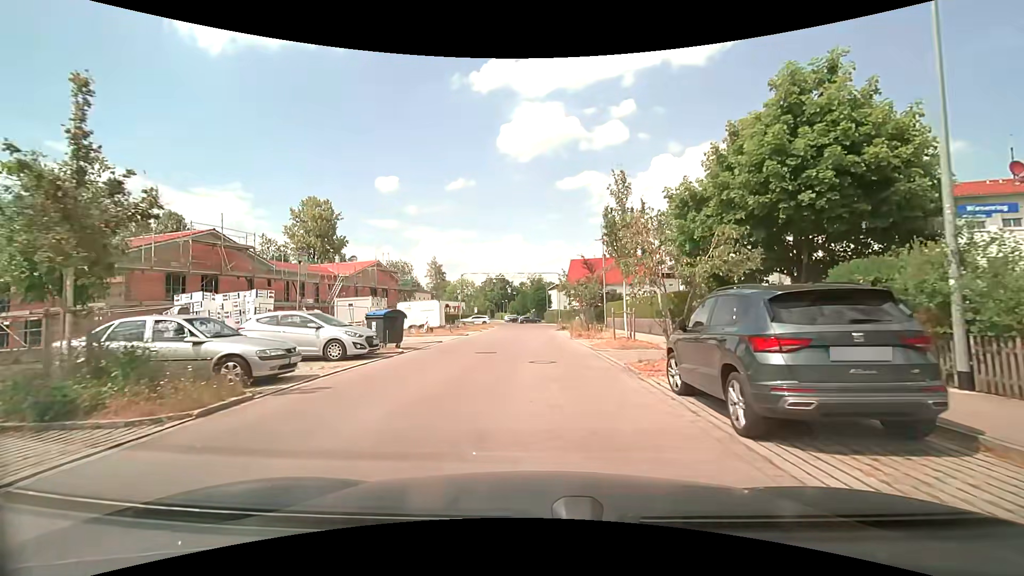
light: Day
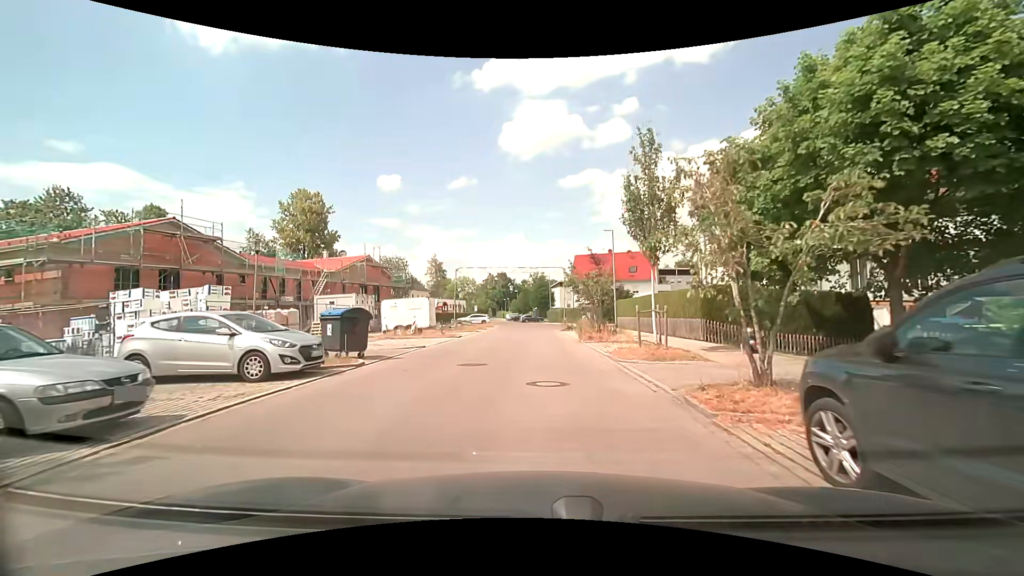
(0.0, +4.2) m; 0°
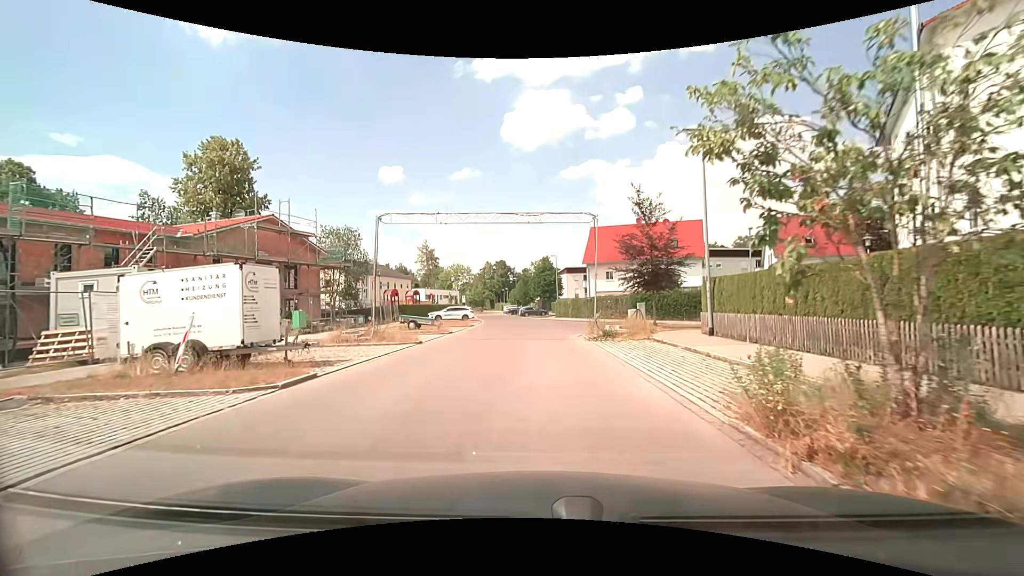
(-0.1, +20.2) m; 0°
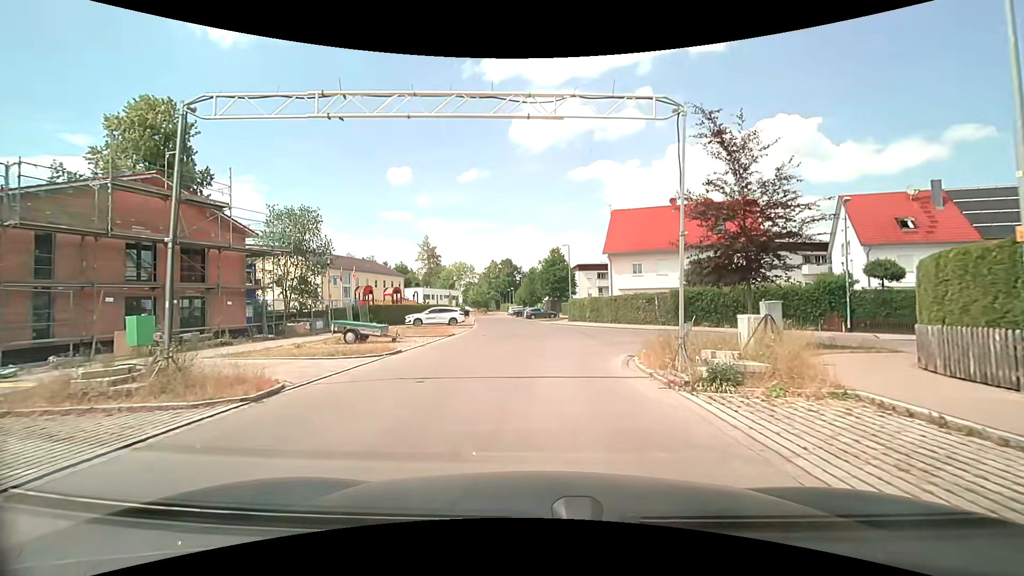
(0.0, +11.3) m; -1°
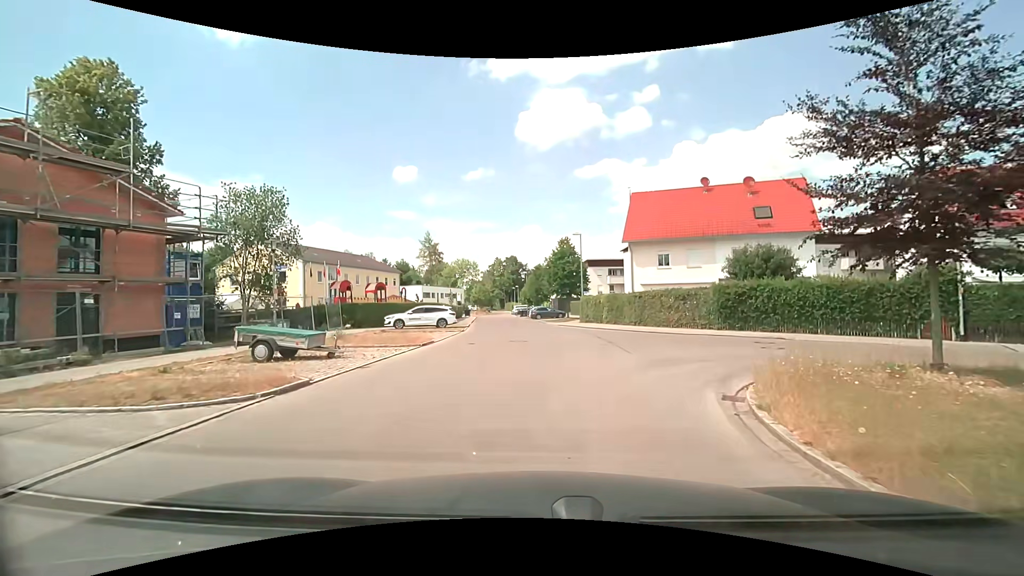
(-0.1, +6.8) m; 0°
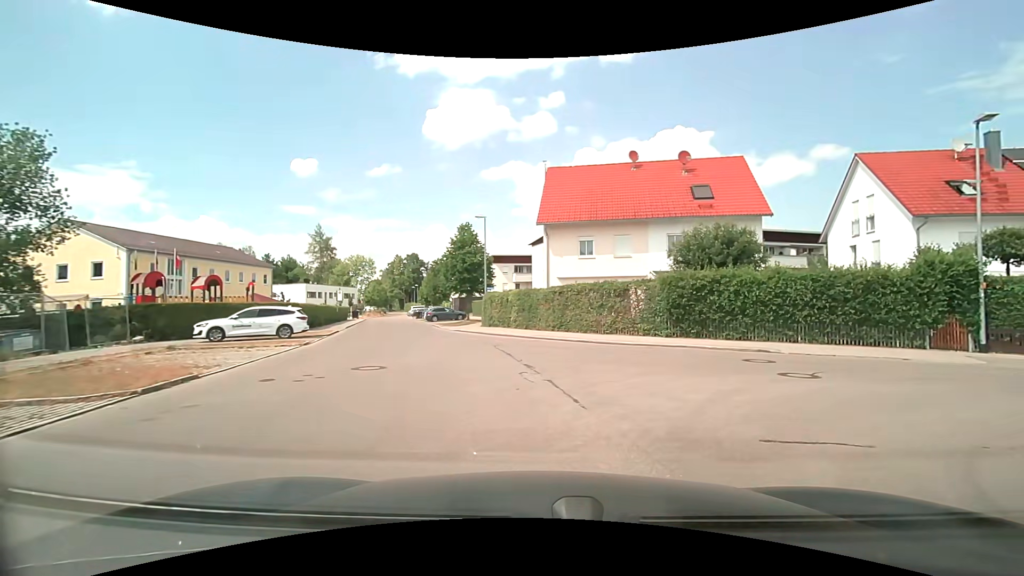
(+0.4, +8.4) m; +9°
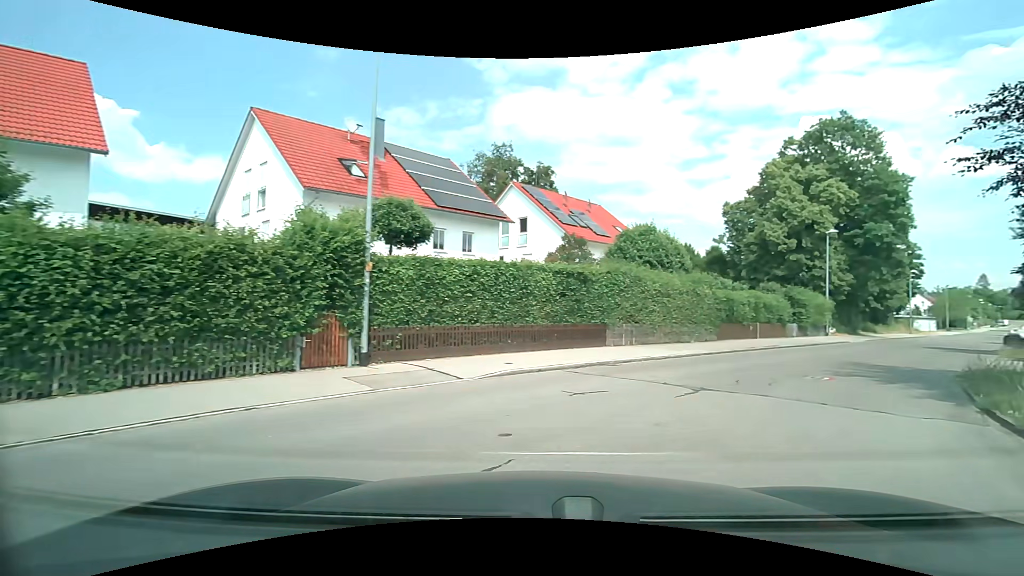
(+5.0, +9.3) m; +60°
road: residential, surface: asphalt
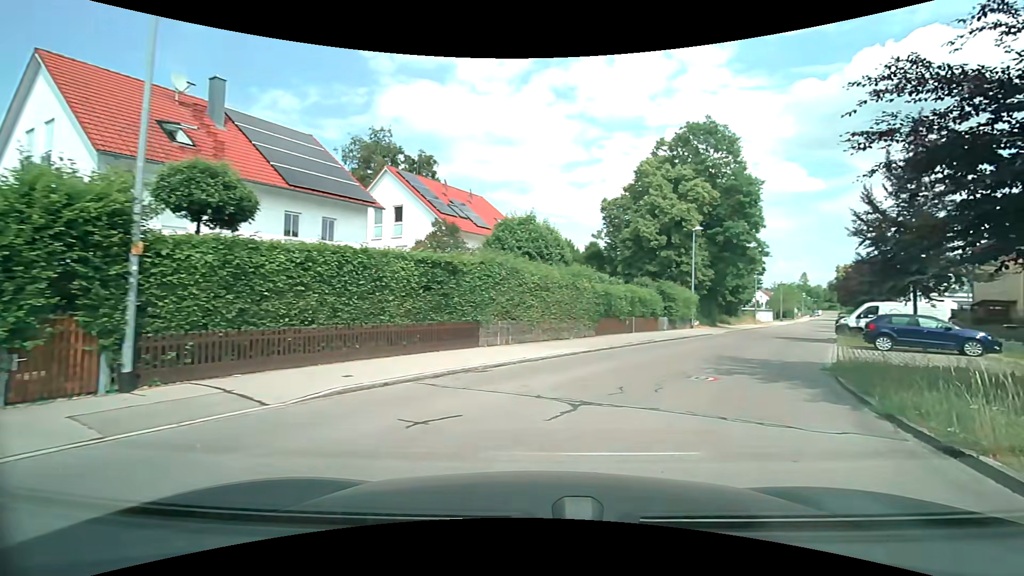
(+0.3, +2.4) m; +14°
(+2, +10) (+7, +19) (+12, +27) (+16, +36) (+21, +45) (+26, +54) (+31, +62) (+36, +71) (+40, +80) (+45, +89) m
